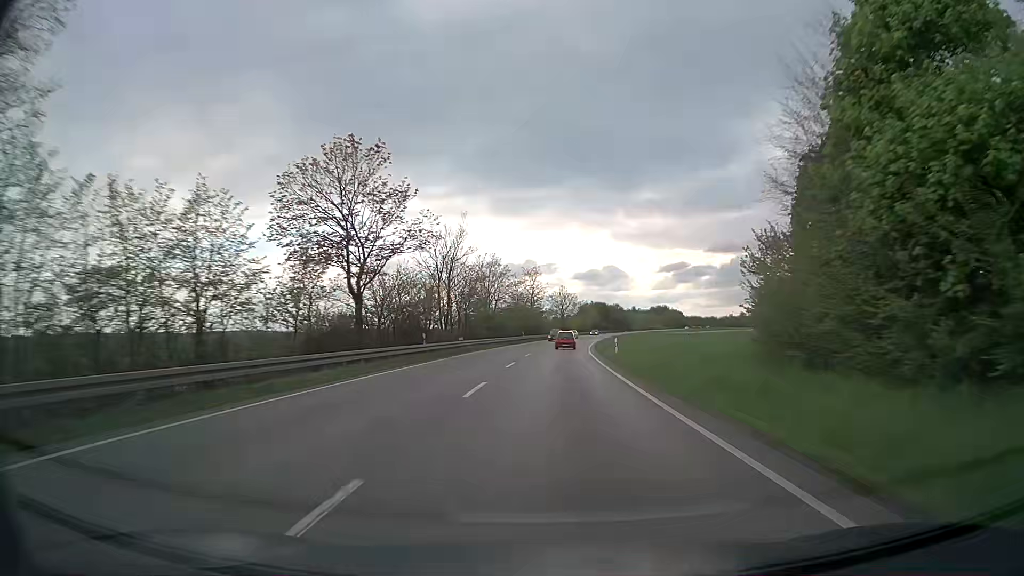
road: trunk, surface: asphalt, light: Day
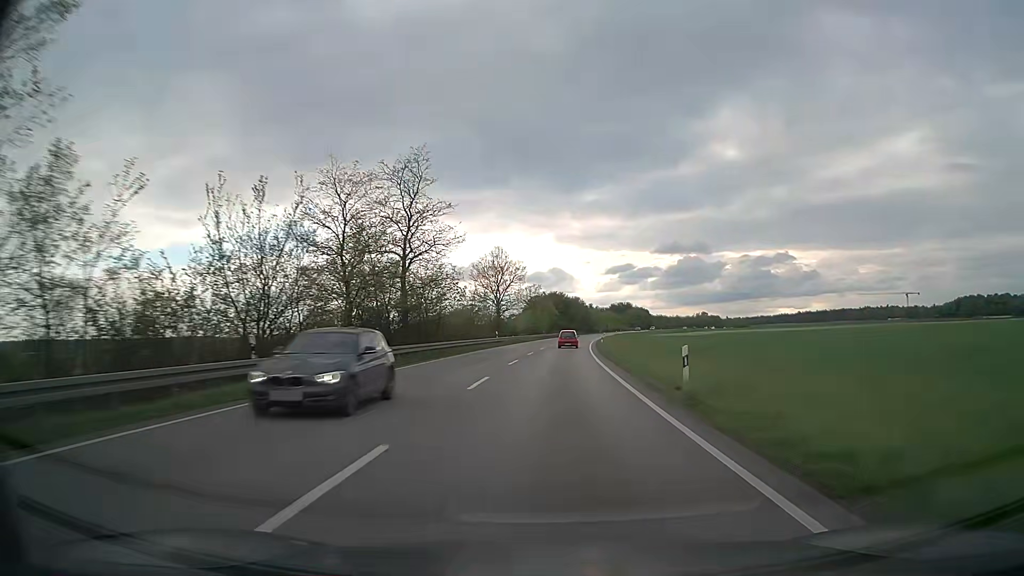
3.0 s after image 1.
(+3.0, +70.1) m; +5°
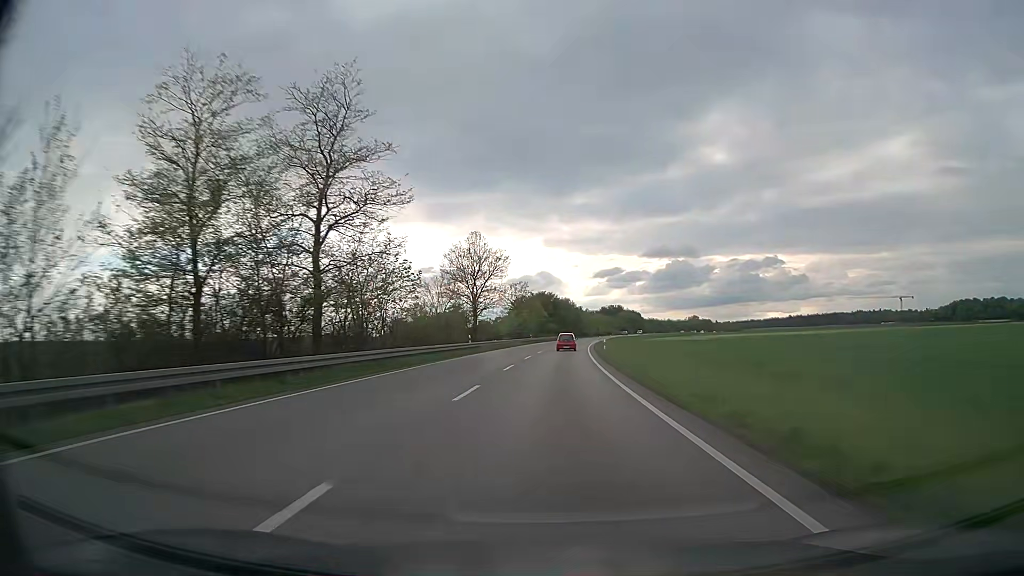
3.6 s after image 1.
(+0.1, +14.1) m; +1°
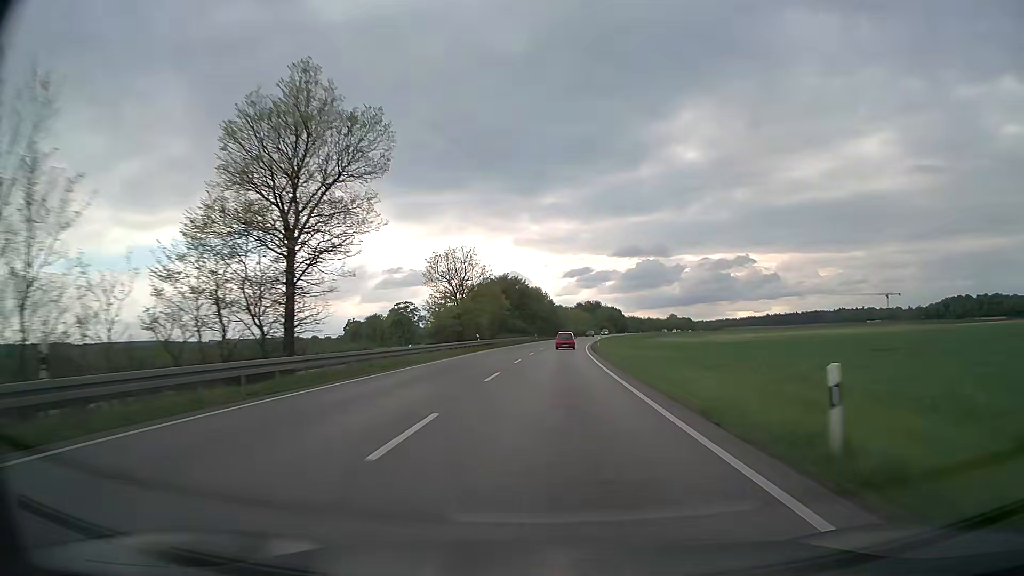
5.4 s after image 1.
(+1.0, +42.8) m; +3°
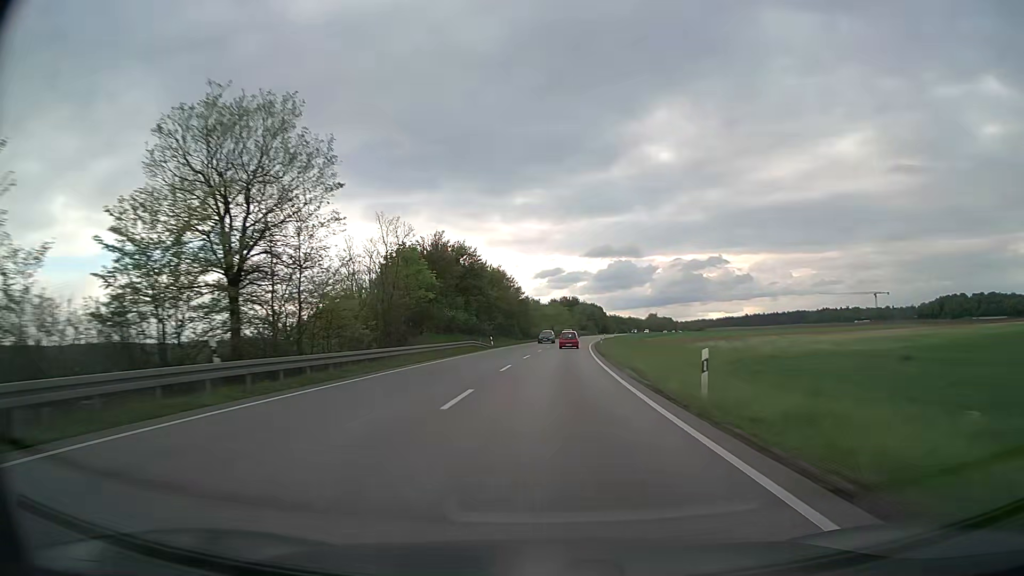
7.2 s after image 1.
(+0.9, +43.3) m; +2°
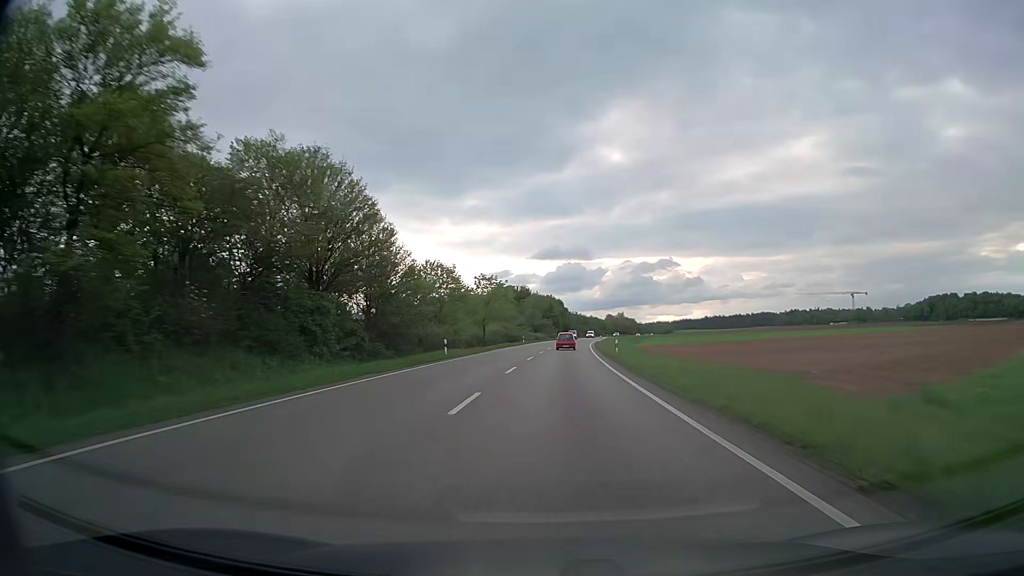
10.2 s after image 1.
(+2.7, +72.7) m; +4°
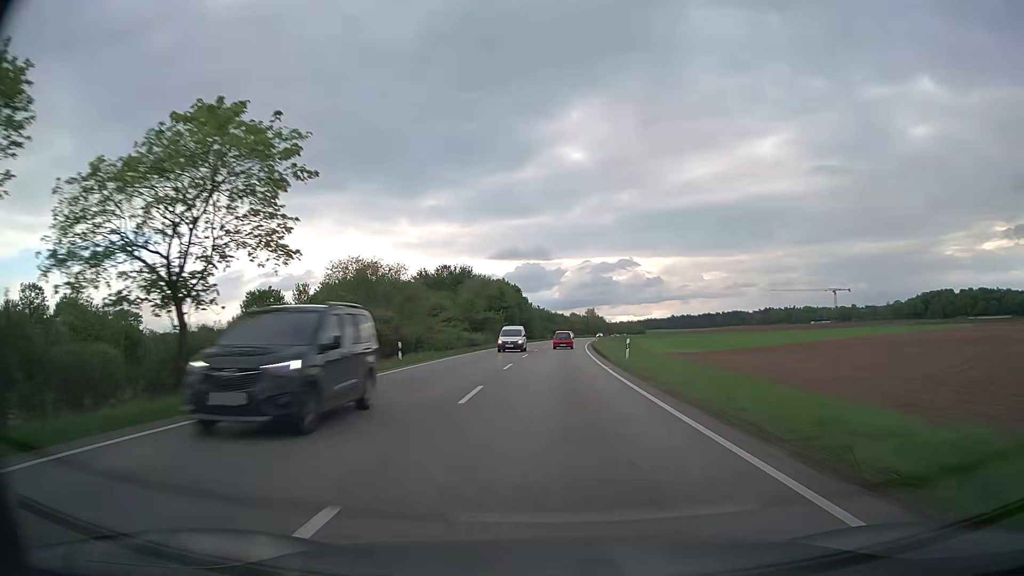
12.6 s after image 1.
(+1.9, +58.3) m; +3°
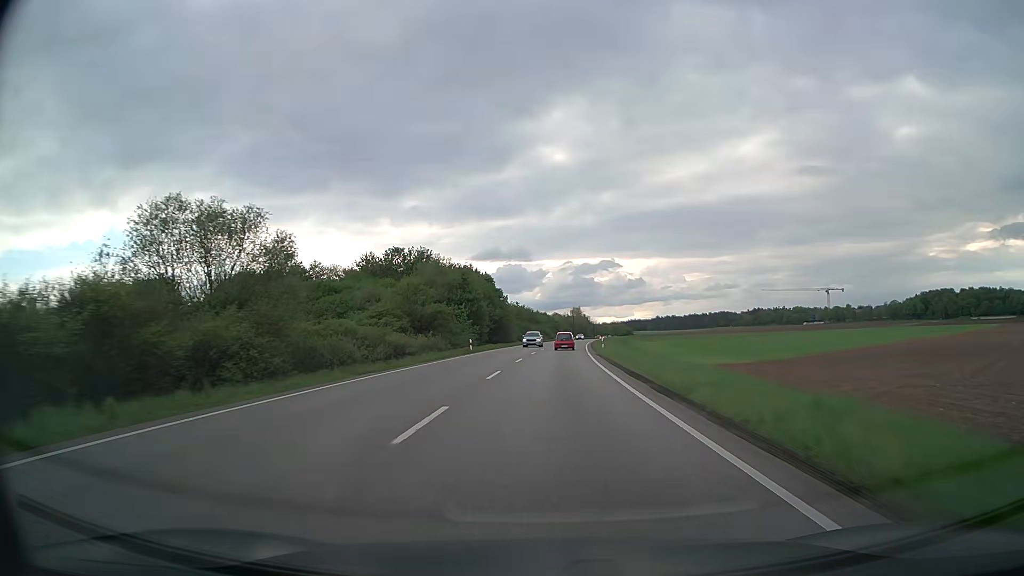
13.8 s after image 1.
(+0.5, +28.9) m; +2°
(0, +10) (0, +20) (0, +30) (+1, +40) (+1, +50) (+2, +60) (+2, +70) (+3, +80) (+4, +90) (+4, +100) m
